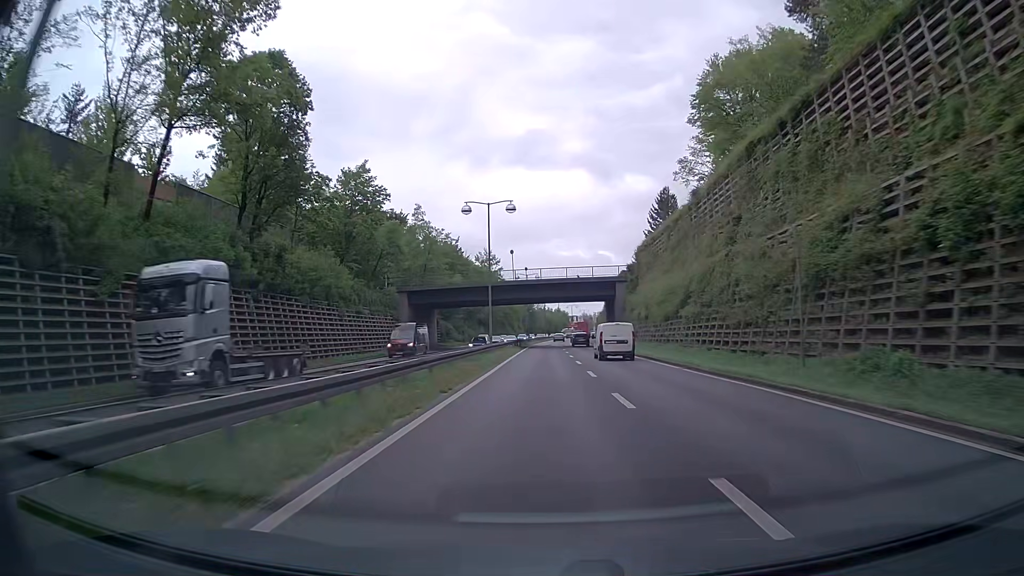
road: trunk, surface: asphalt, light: Day
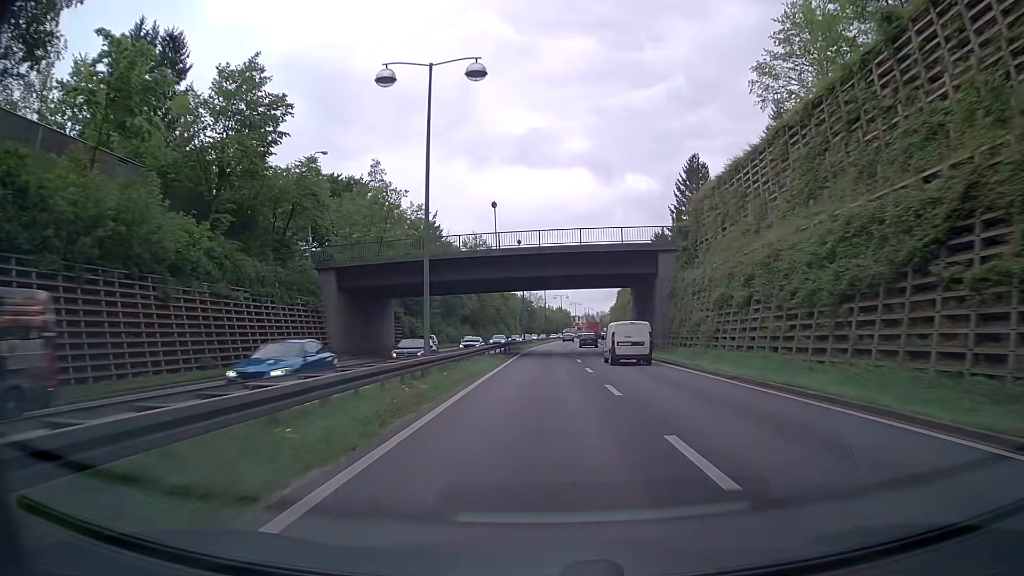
(+0.1, +24.3) m; 0°
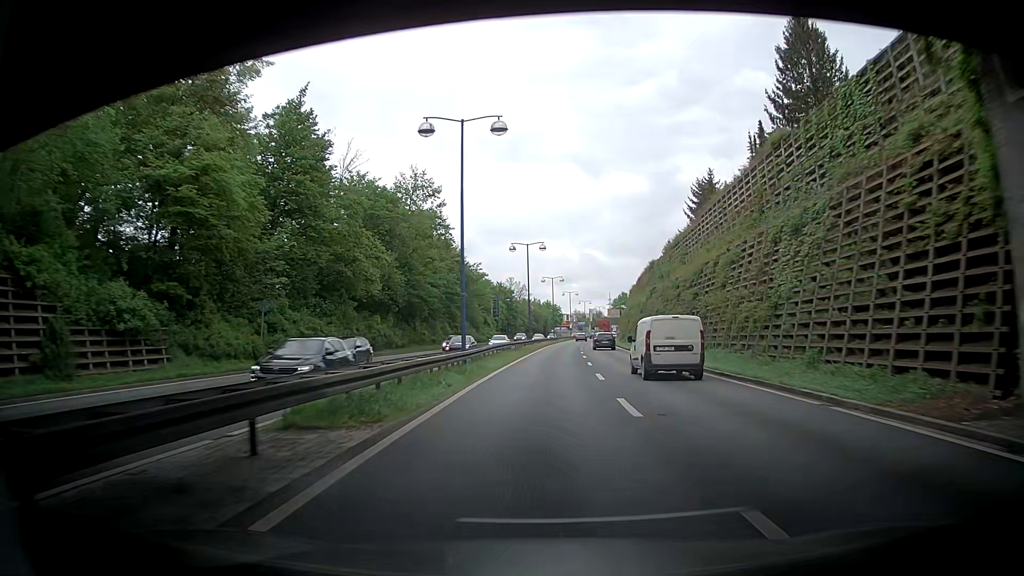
(+0.3, +48.8) m; +1°
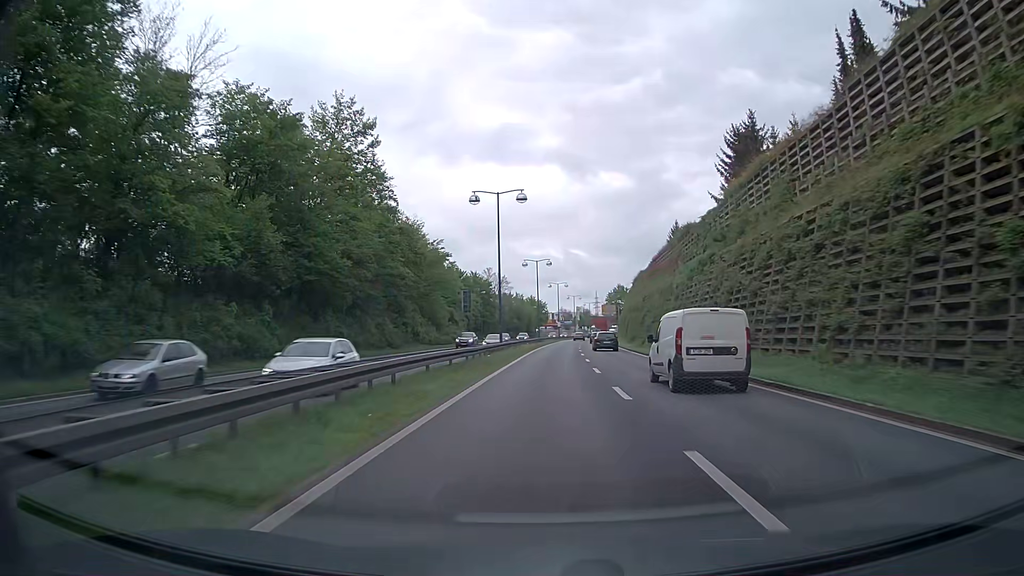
(+0.2, +24.4) m; +1°
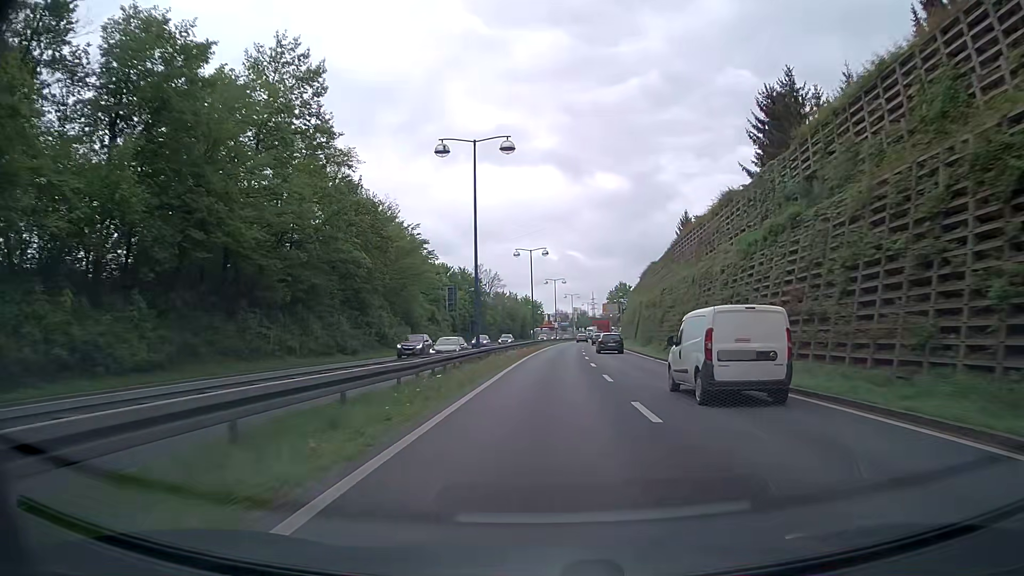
(+0.1, +12.2) m; +1°
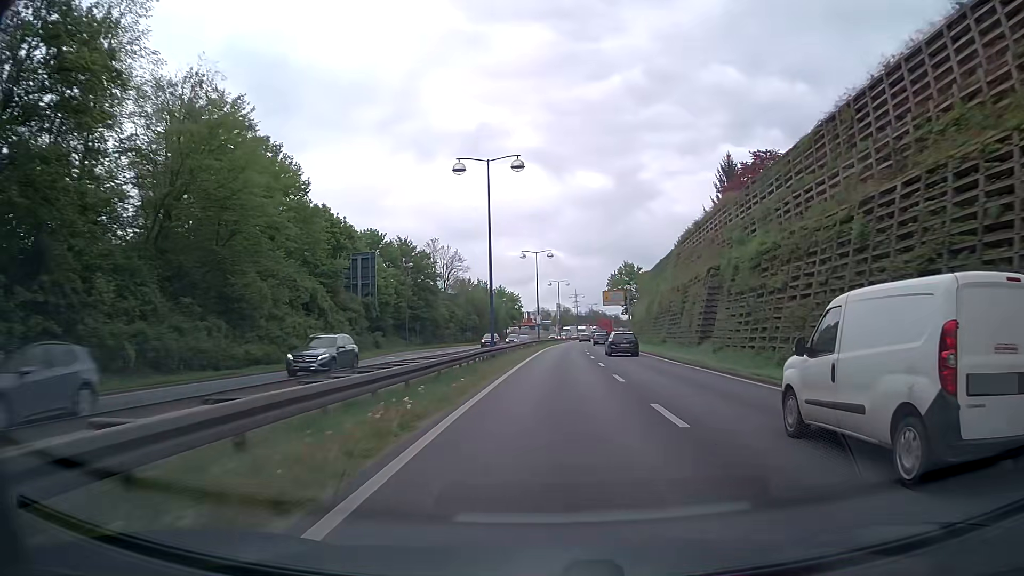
(+0.5, +36.6) m; +2°
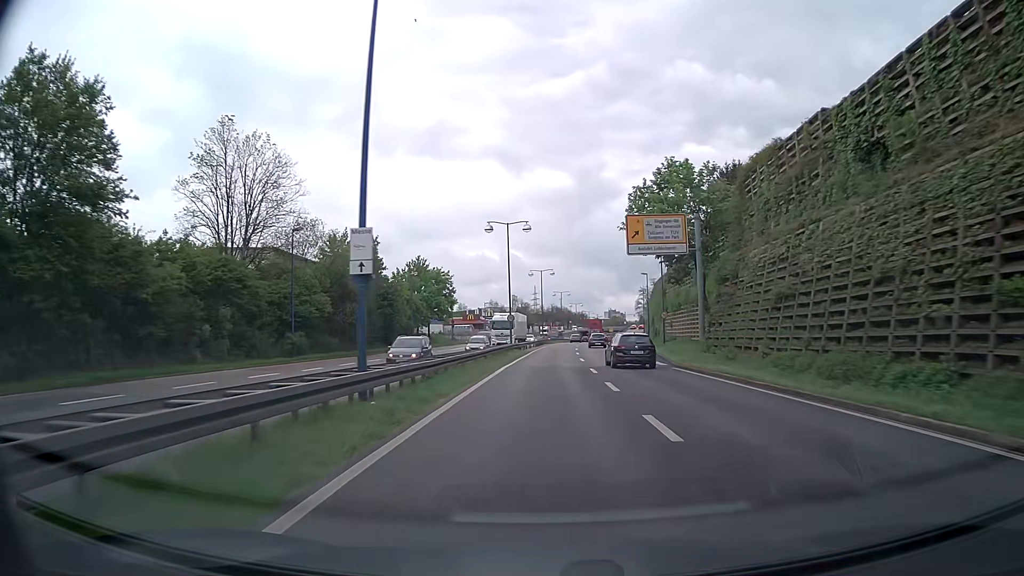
(+2.1, +60.4) m; +4°
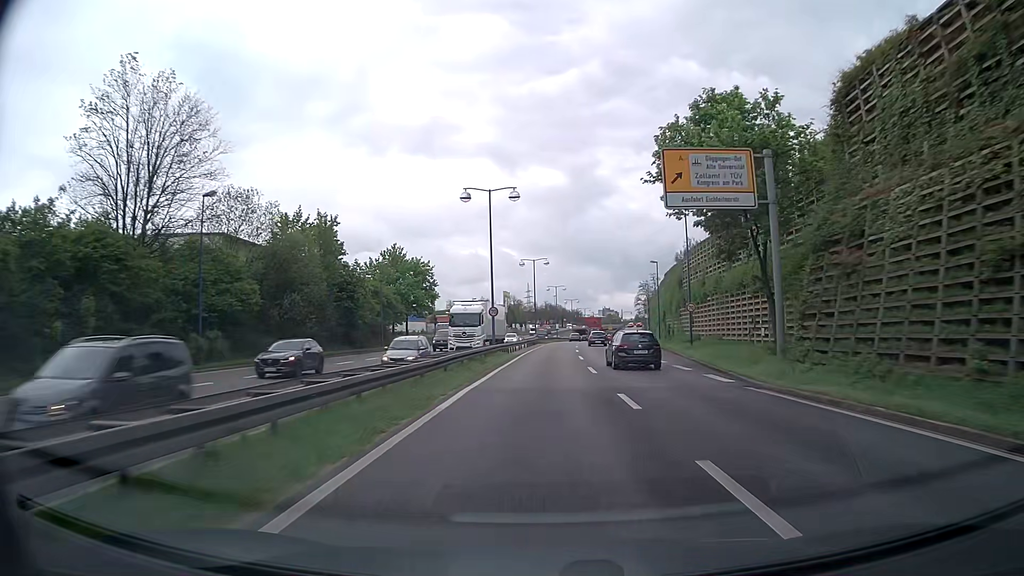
(0.0, +12.1) m; 0°
(0, +10) (0, +20) (0, +30) (+1, +40) (+1, +50) (+2, +60) (+2, +70) (+3, +80) (+3, +90) (+4, +100) m
